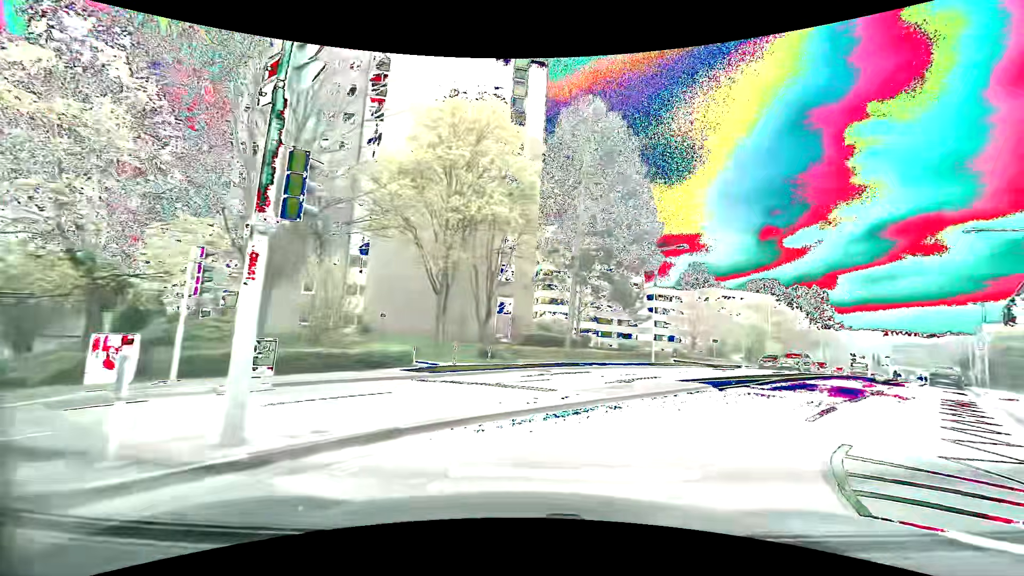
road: secondary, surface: asphalt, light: Day
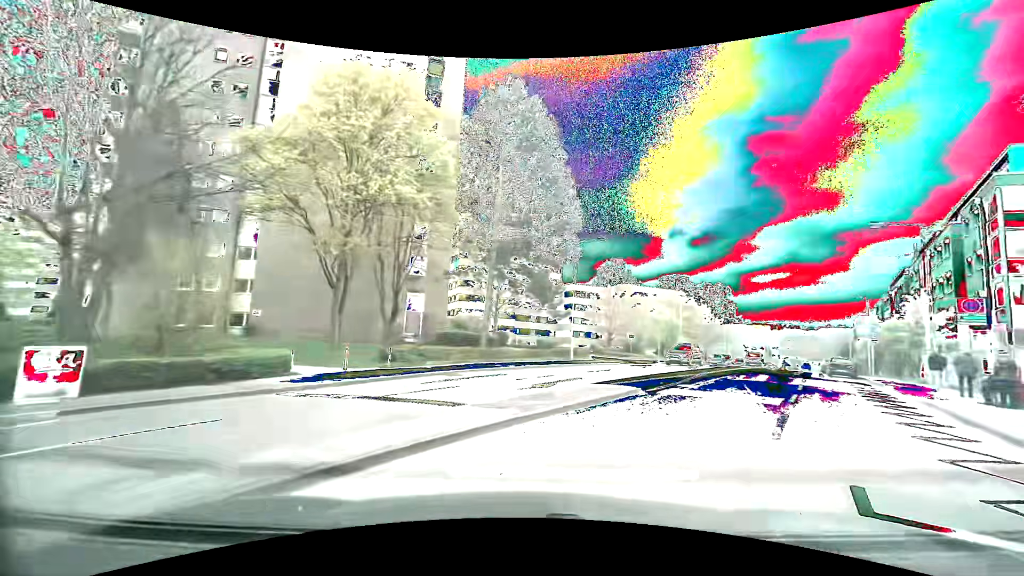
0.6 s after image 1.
(+0.3, +2.9) m; +10°
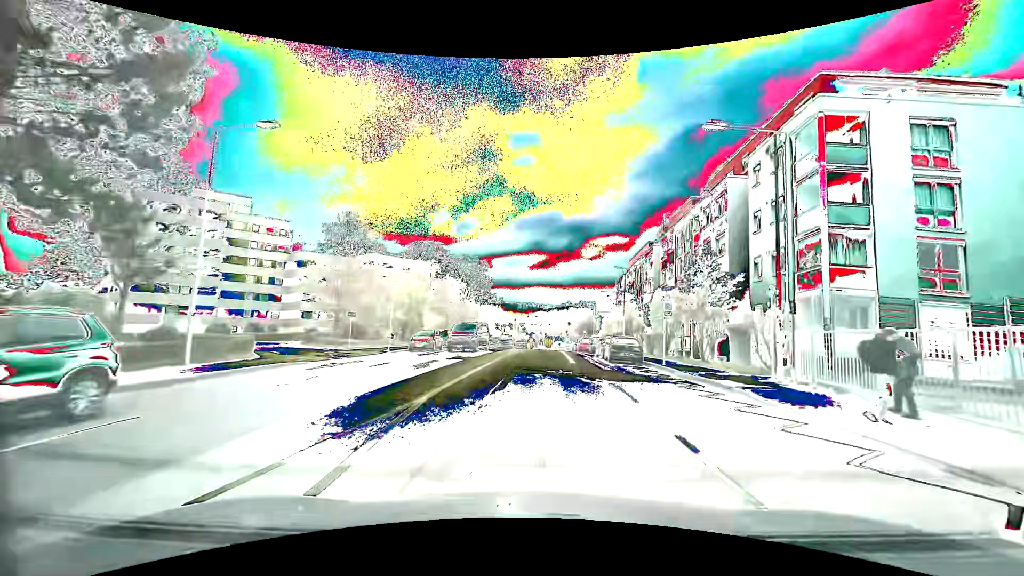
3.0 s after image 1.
(+5.3, +15.9) m; +27°
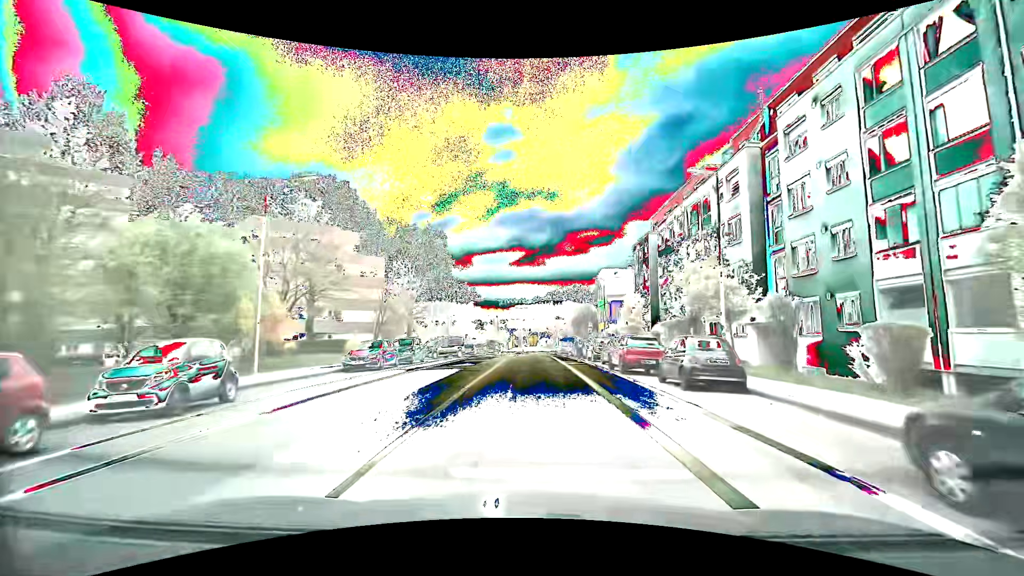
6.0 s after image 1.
(+0.8, +28.8) m; +2°
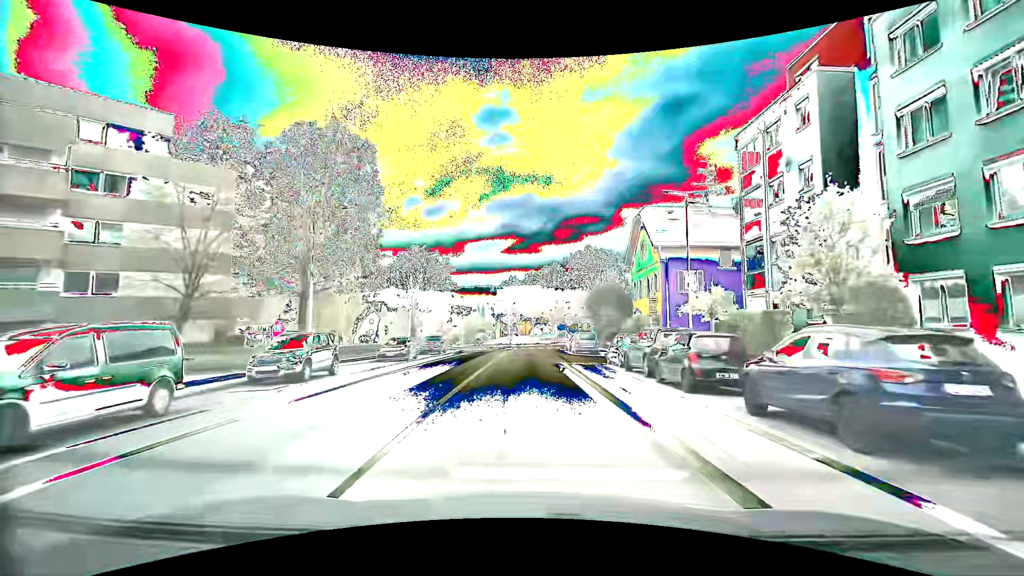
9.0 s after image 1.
(+0.4, +30.2) m; +1°
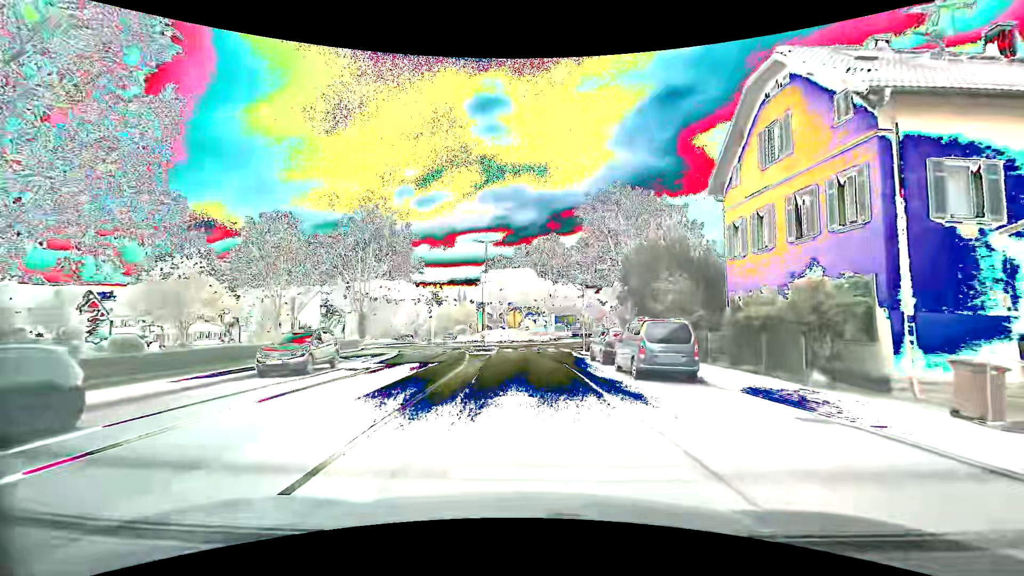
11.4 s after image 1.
(+0.3, +23.8) m; 0°
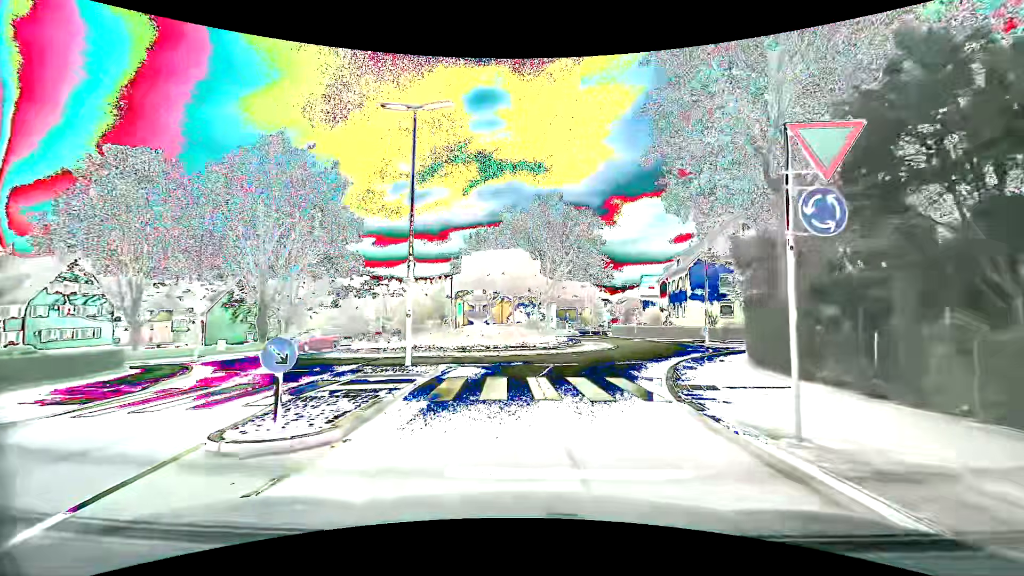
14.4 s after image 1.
(+0.5, +23.1) m; +3°
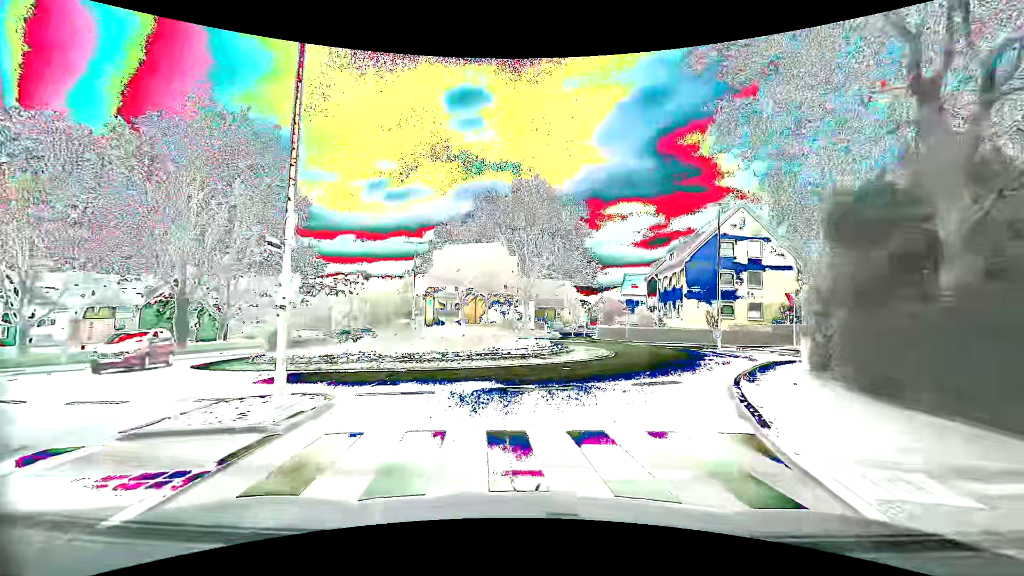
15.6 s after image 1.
(-0.1, +6.4) m; +1°
(+1, +10) (+4, +19) (+5, +29) (+1, +38) (-5, +46) (-10, +55) (-14, +64) (-19, +72) (-25, +80) (-31, +88) m
